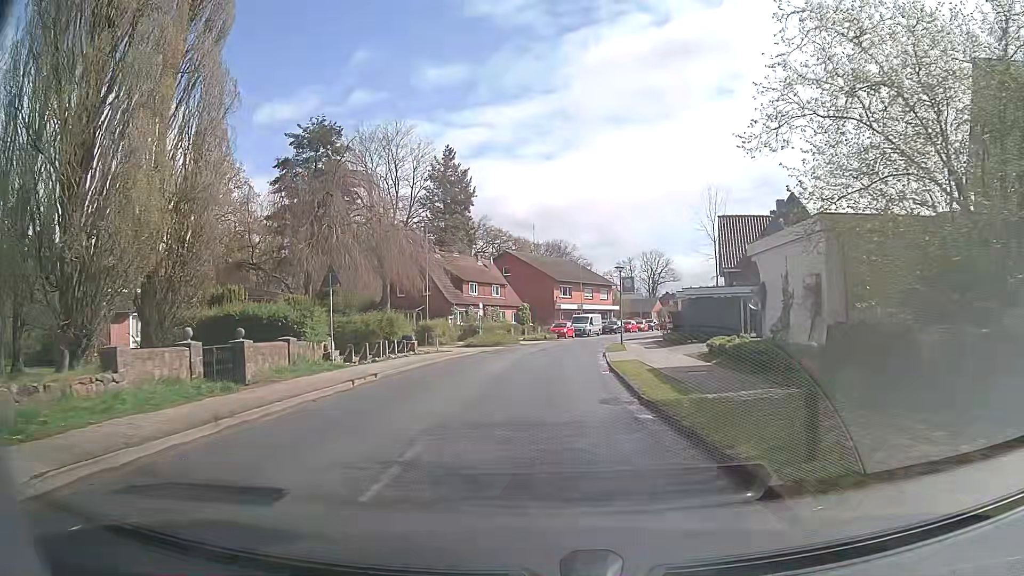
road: tertiary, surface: asphalt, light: Day
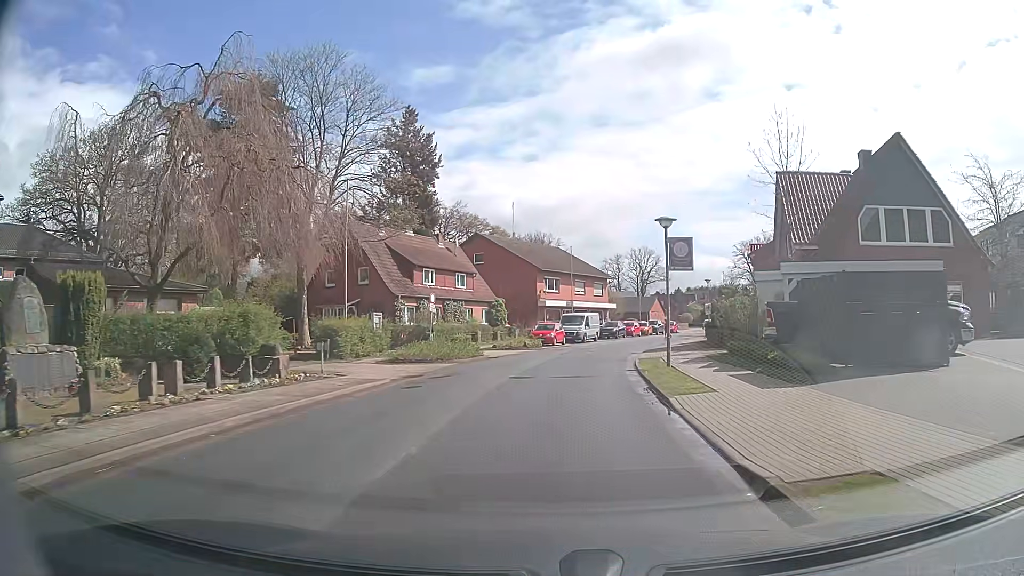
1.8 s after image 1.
(+0.4, +16.8) m; +2°
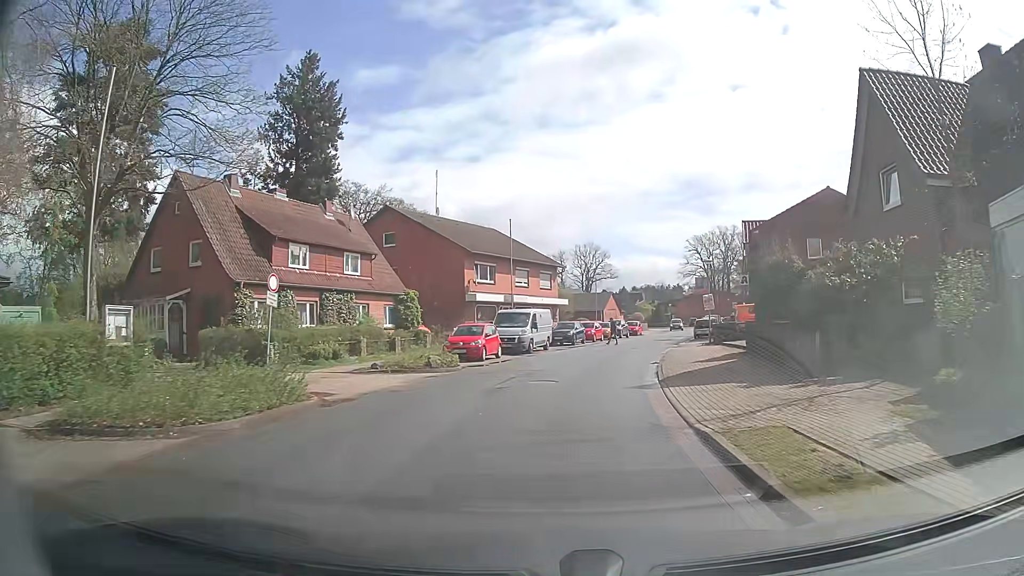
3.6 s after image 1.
(+0.6, +16.3) m; +5°
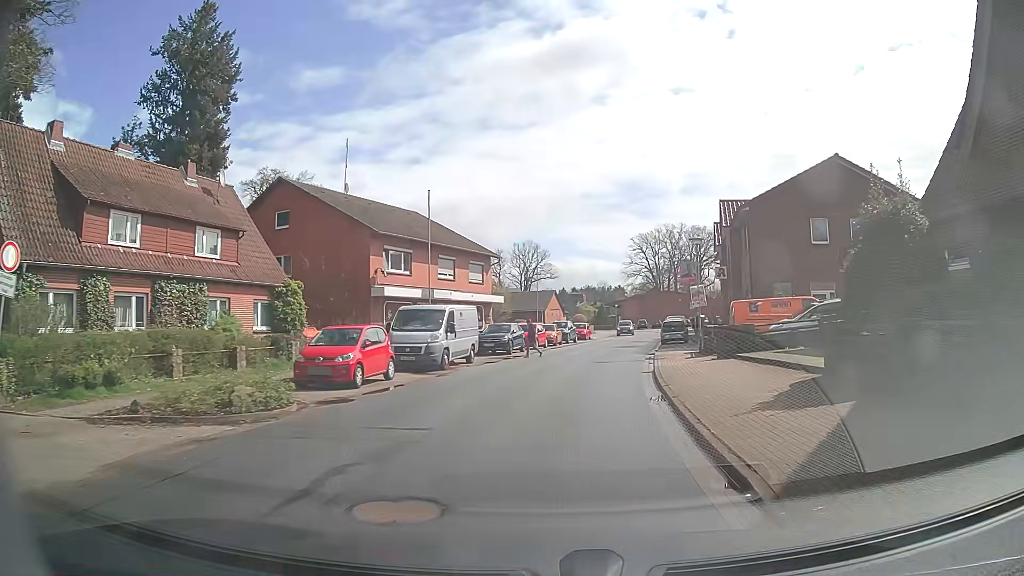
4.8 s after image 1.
(+0.4, +10.5) m; +5°
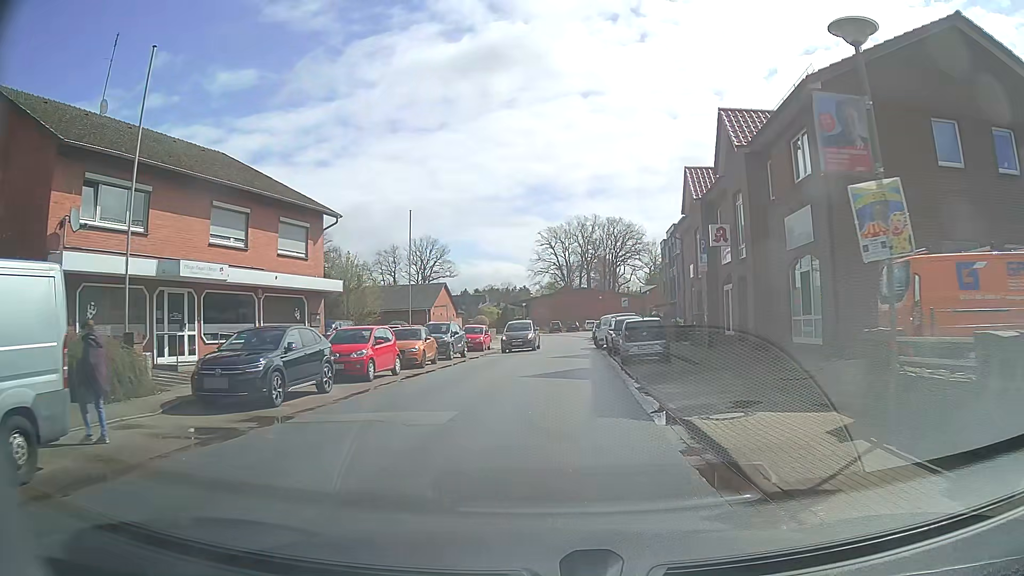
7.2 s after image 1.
(+1.6, +20.0) m; +9°
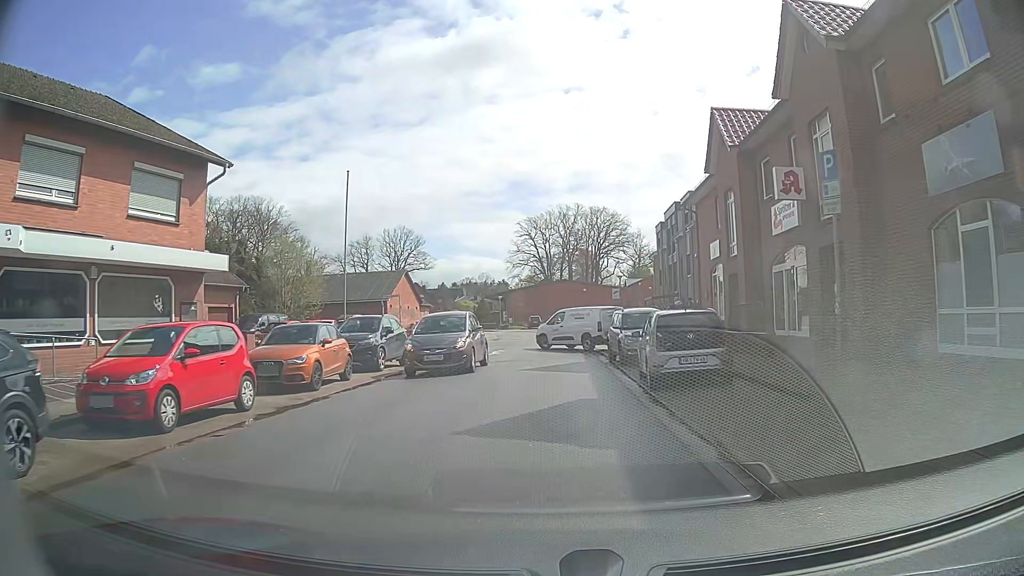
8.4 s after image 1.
(+0.1, +9.3) m; +2°
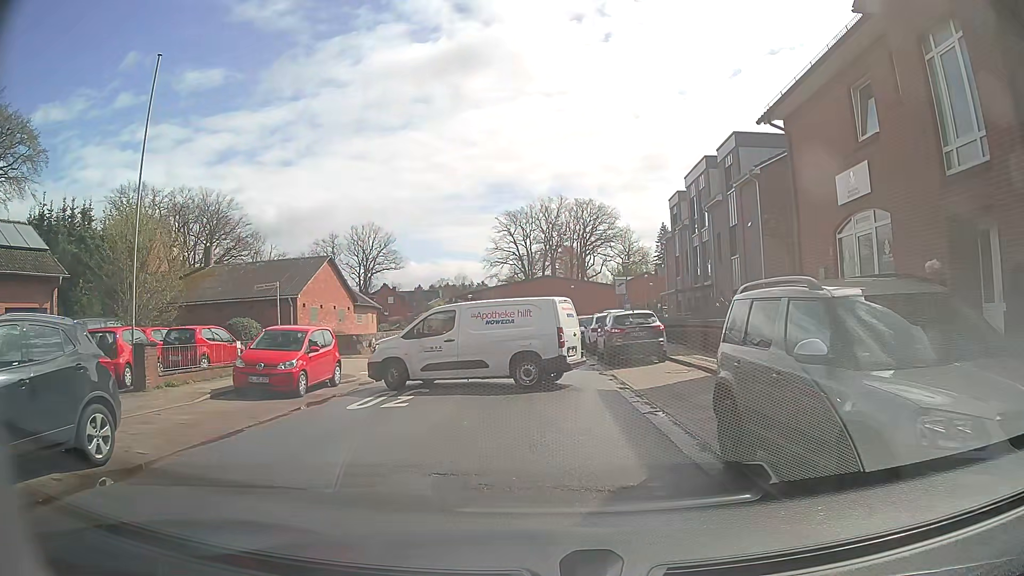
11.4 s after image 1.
(+0.1, +15.1) m; +1°
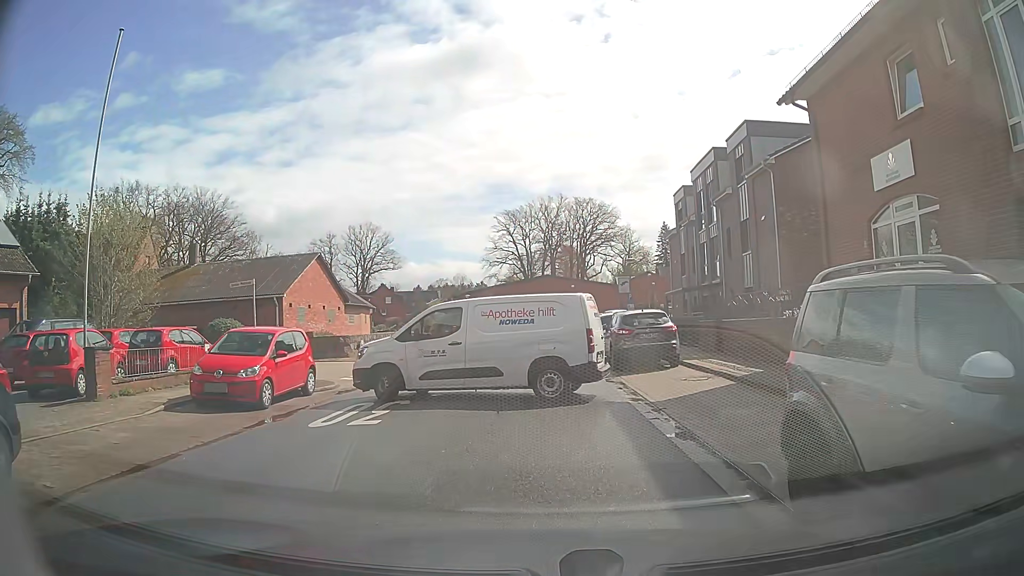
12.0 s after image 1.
(0.0, +1.9) m; -1°
(0, +10) (0, +20) (0, +30) (0, +40) (-1, +50) (-4, +60) (-8, +69) (-12, +78) (-17, +86) (-22, +95) m
